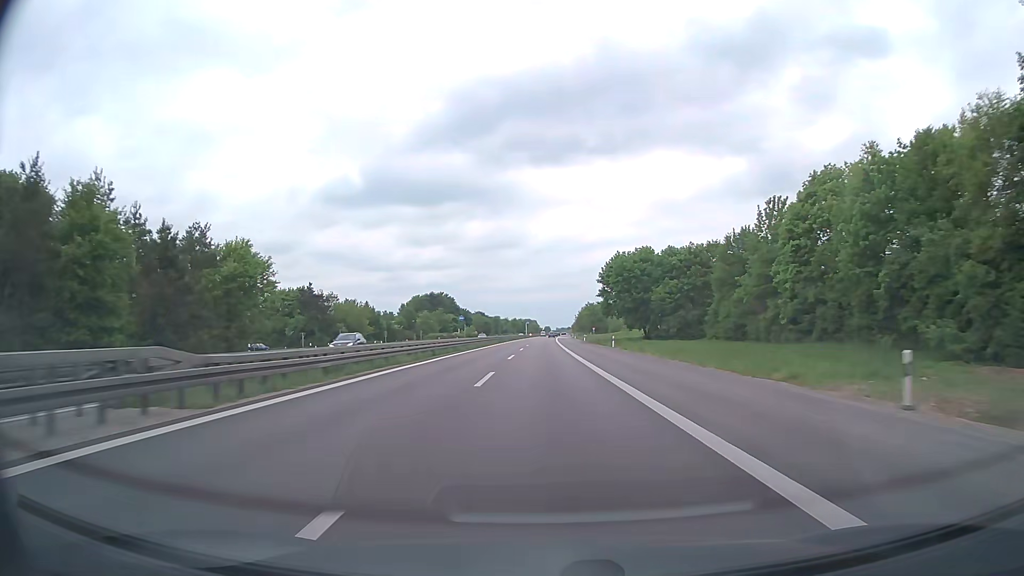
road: trunk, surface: asphalt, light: Day
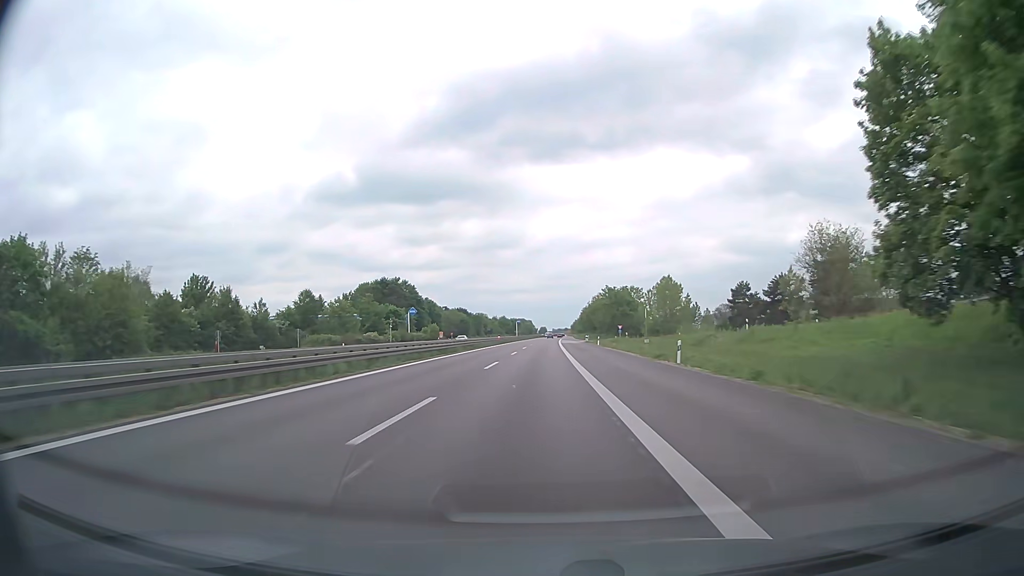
(+1.0, +81.1) m; +1°
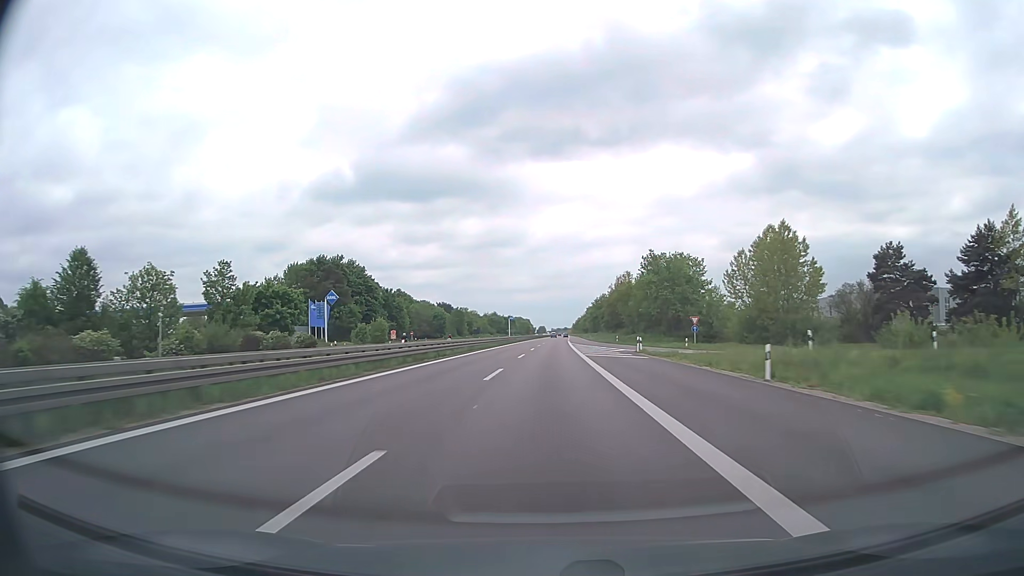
(-0.1, +60.7) m; 0°
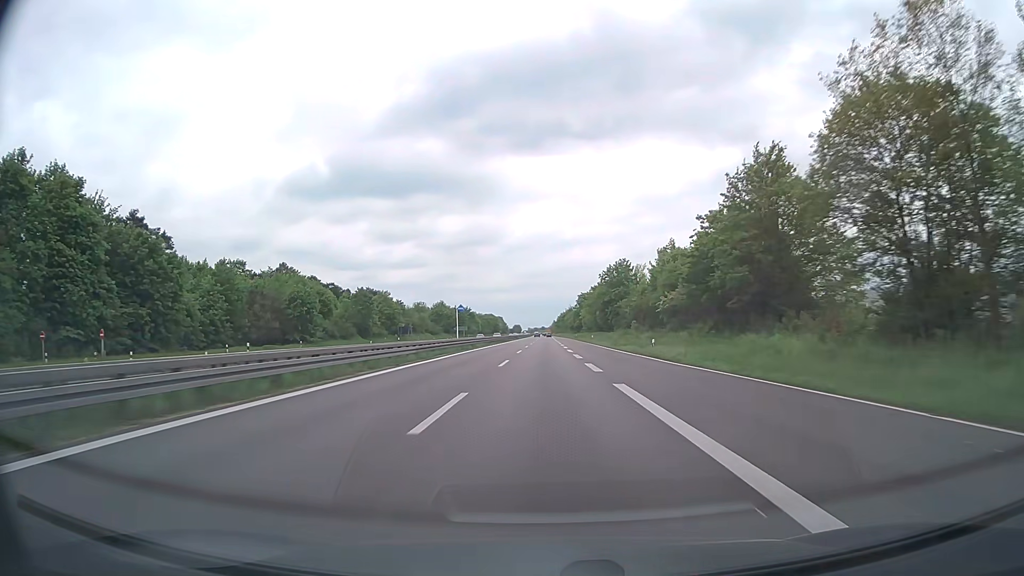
(+1.7, +100.9) m; +2°
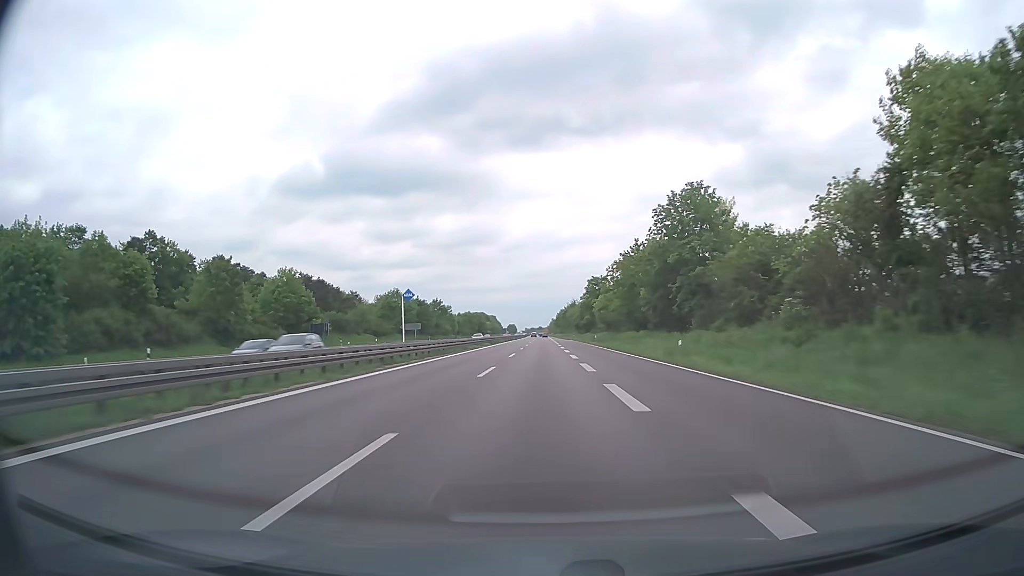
(+0.4, +60.2) m; 0°
(0, +10) (0, +20) (0, +30) (0, +40) (0, +50) (0, +60) (0, +70) (0, +80) (0, +90) (0, +100) m
